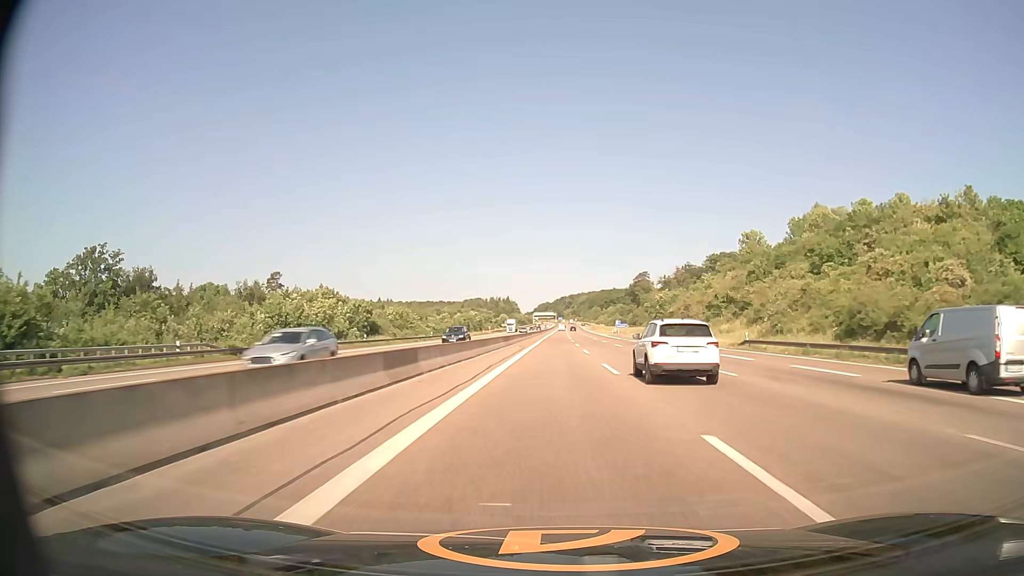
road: motorway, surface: asphalt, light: Day
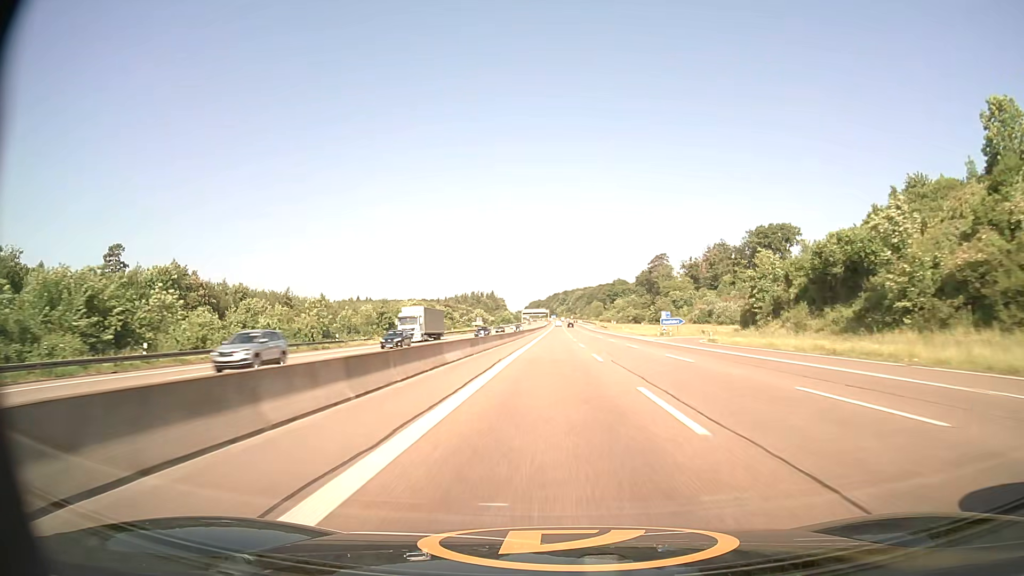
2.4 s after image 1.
(+0.3, +84.0) m; +1°
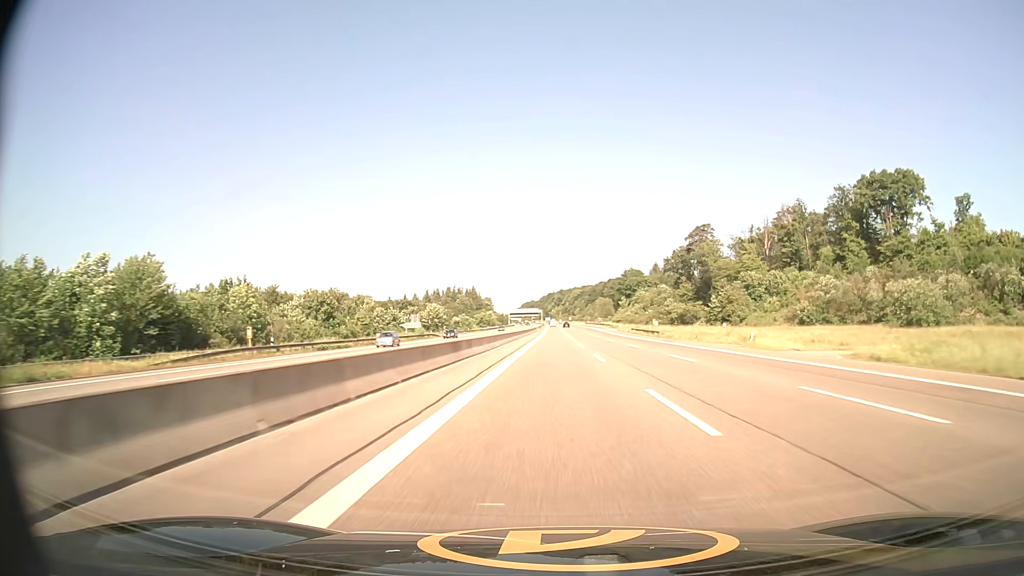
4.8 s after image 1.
(+0.3, +90.2) m; 0°
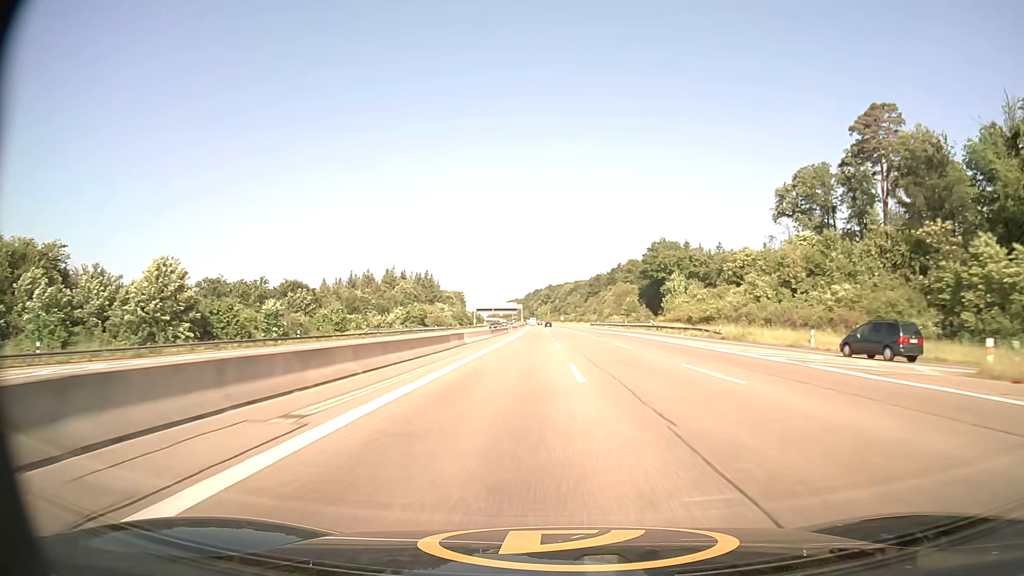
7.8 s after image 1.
(+1.3, +118.8) m; +1°
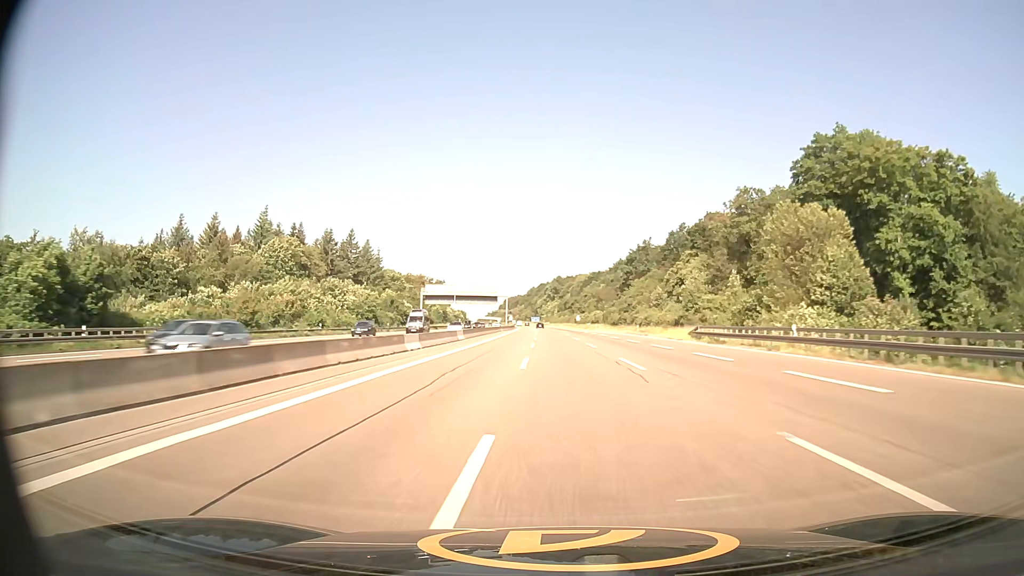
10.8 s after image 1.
(-0.3, +121.9) m; 0°
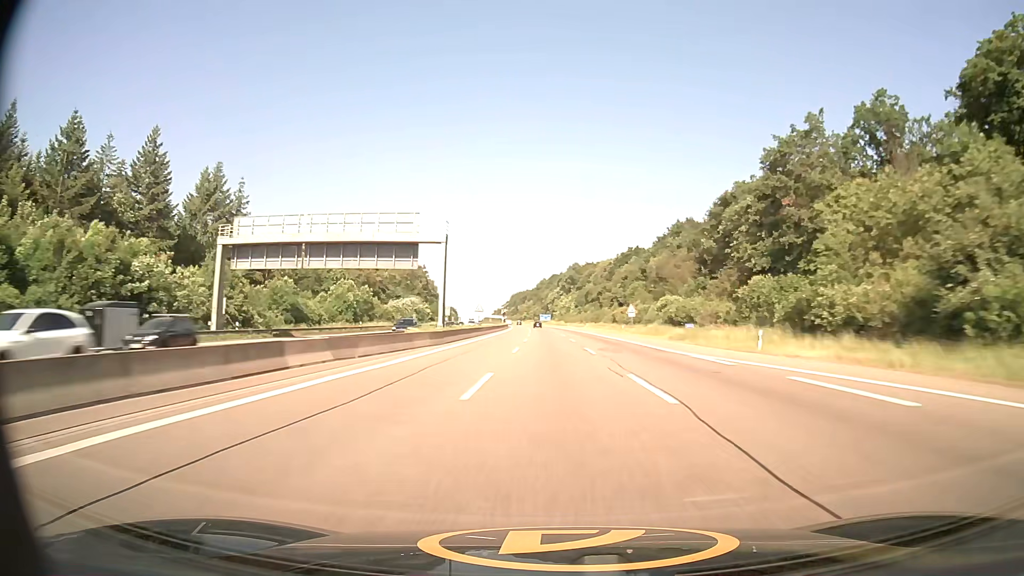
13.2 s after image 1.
(-0.9, +97.7) m; -1°
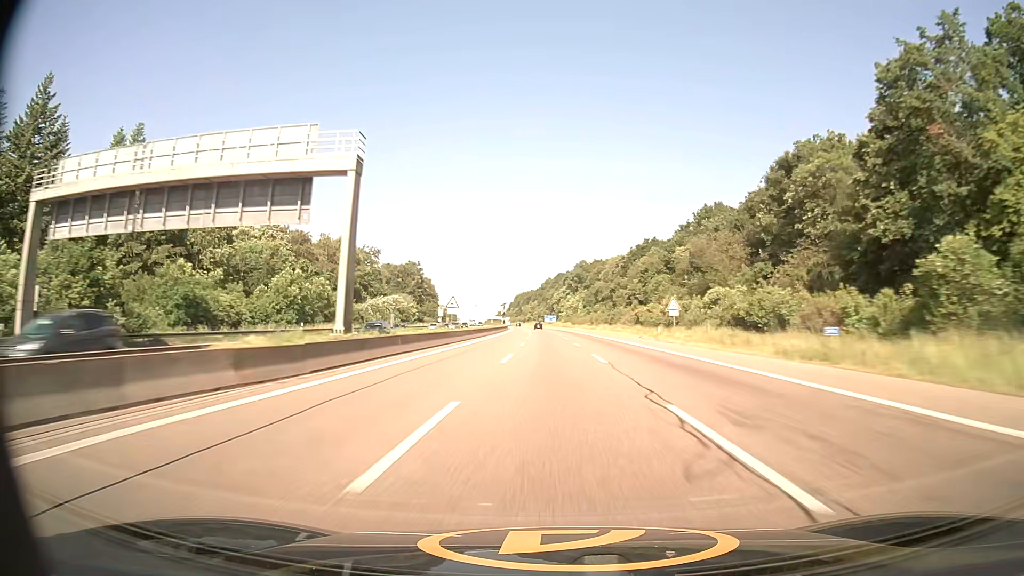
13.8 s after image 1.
(-0.1, +24.4) m; 0°
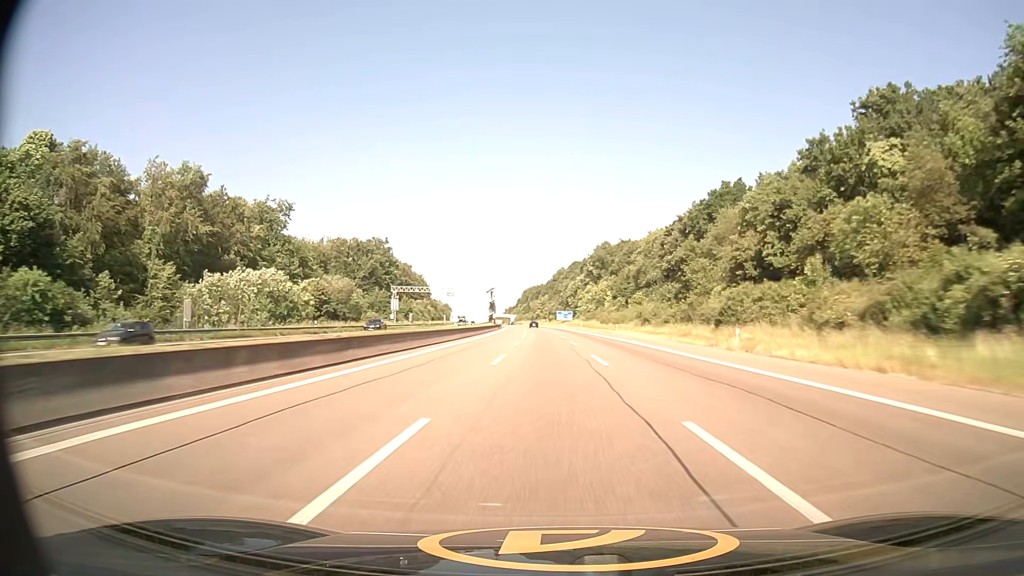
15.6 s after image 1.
(-0.7, +73.5) m; -1°
(0, +10) (0, +20) (0, +30) (0, +40) (0, +50) (0, +60) (0, +70) (0, +80) (0, +90) (-1, +100) m
